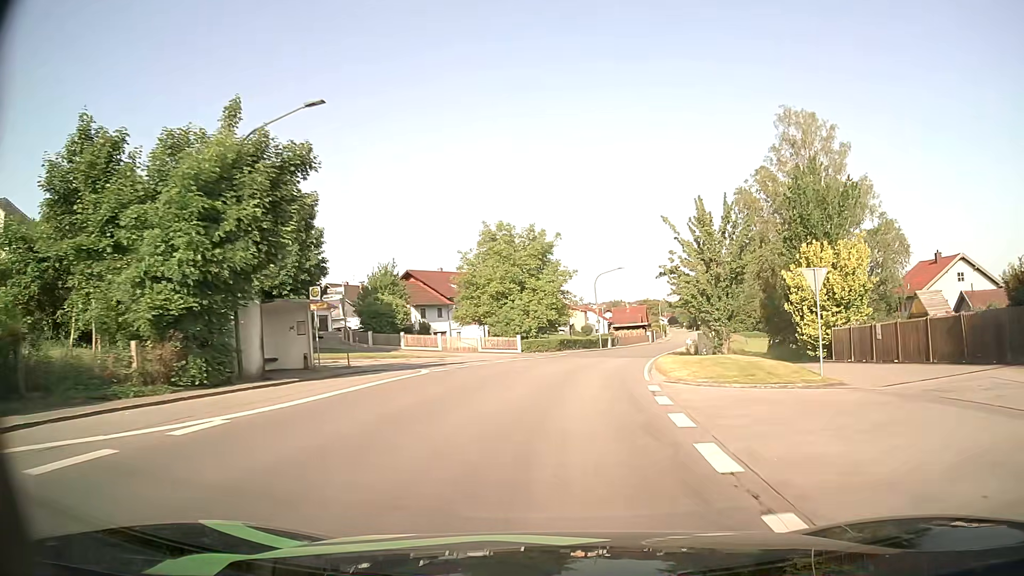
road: secondary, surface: asphalt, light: Day
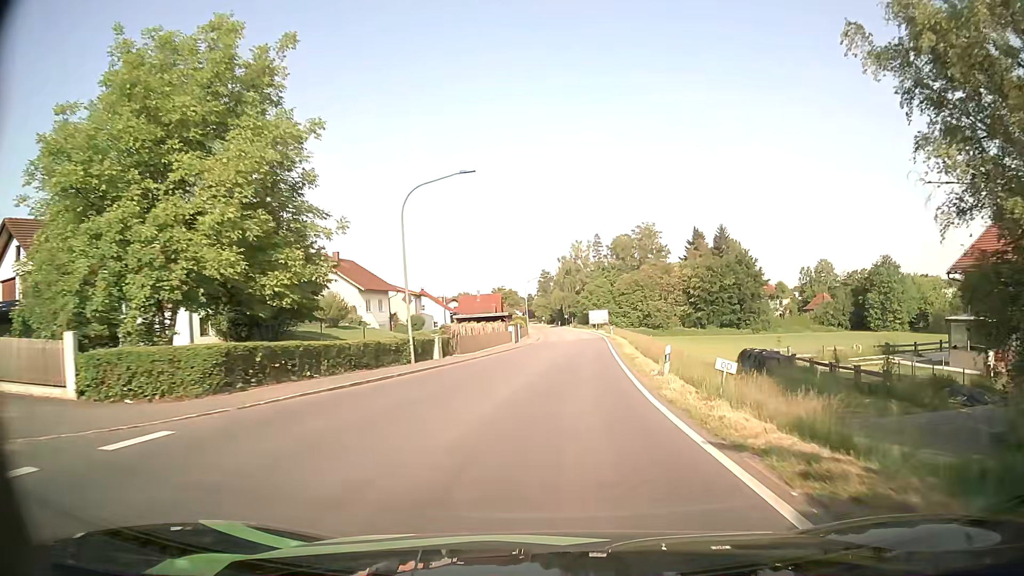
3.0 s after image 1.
(+3.9, +38.0) m; +12°
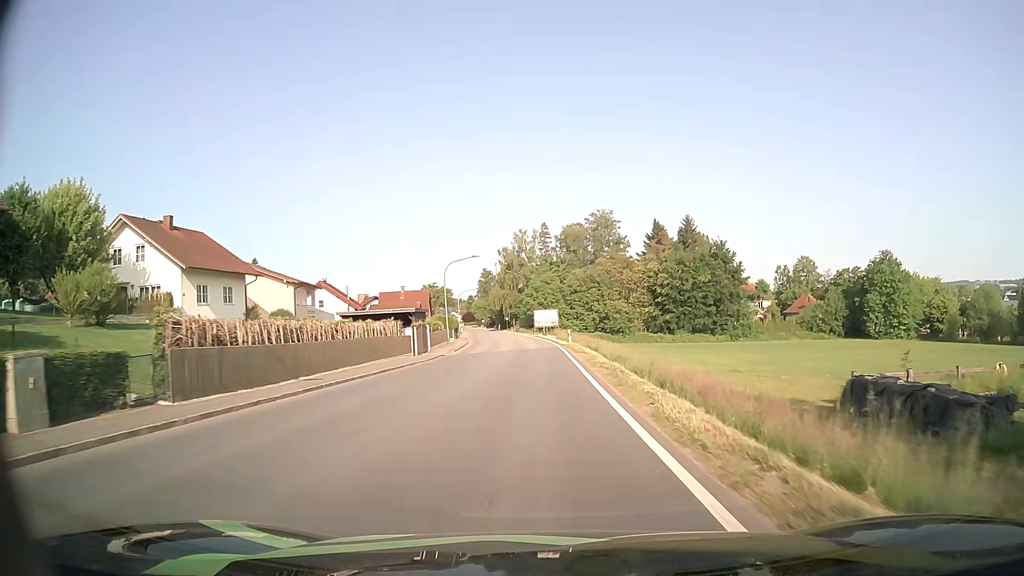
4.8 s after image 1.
(+1.3, +24.1) m; +5°
